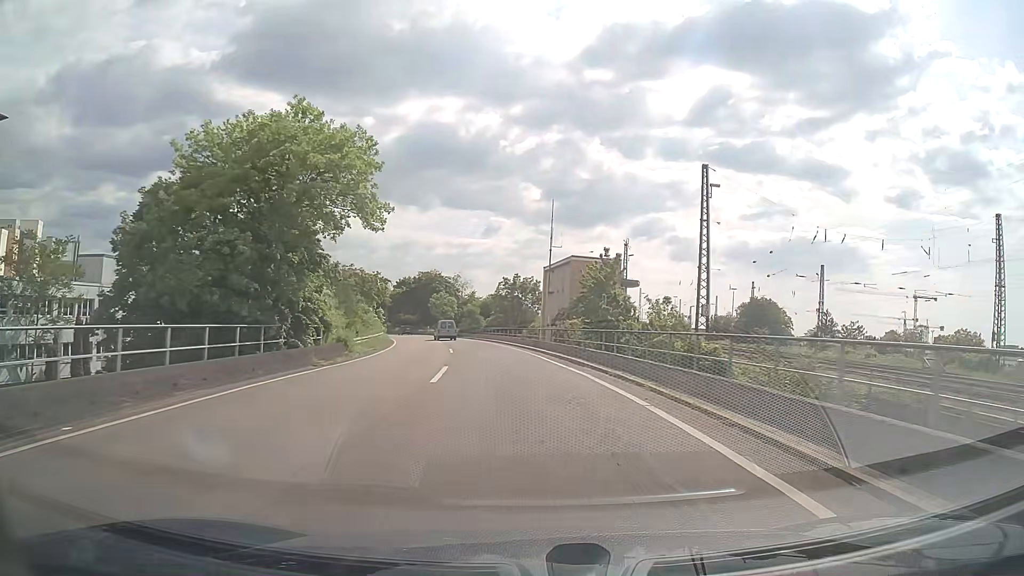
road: trunk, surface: asphalt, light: Day
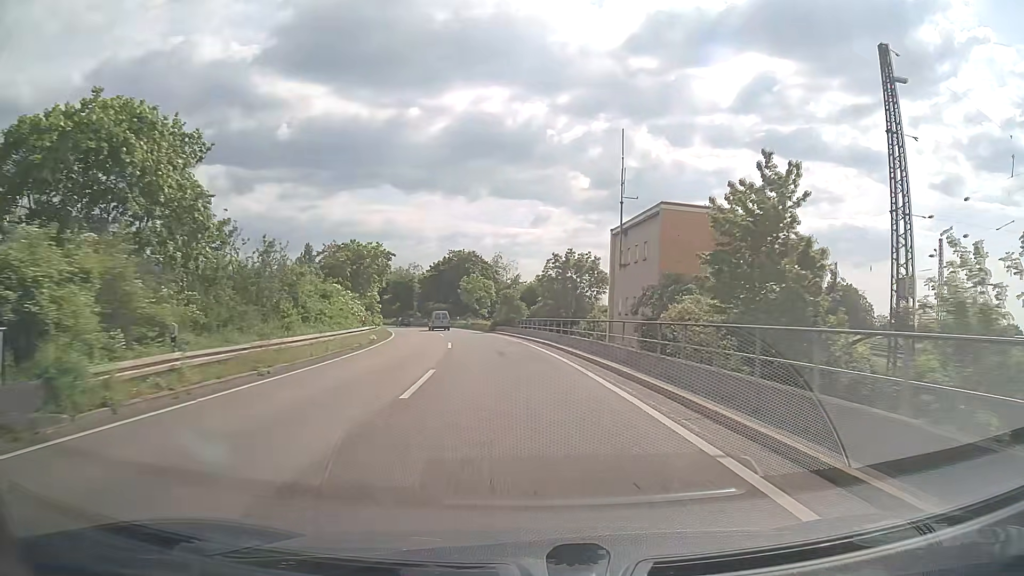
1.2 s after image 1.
(-0.7, +22.0) m; -4°
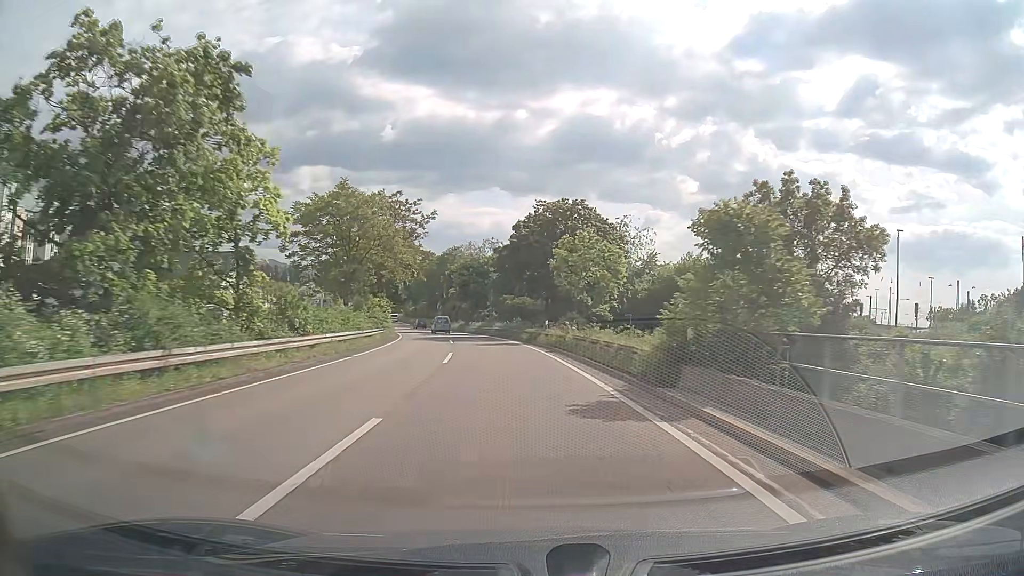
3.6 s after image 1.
(-3.7, +44.4) m; -9°
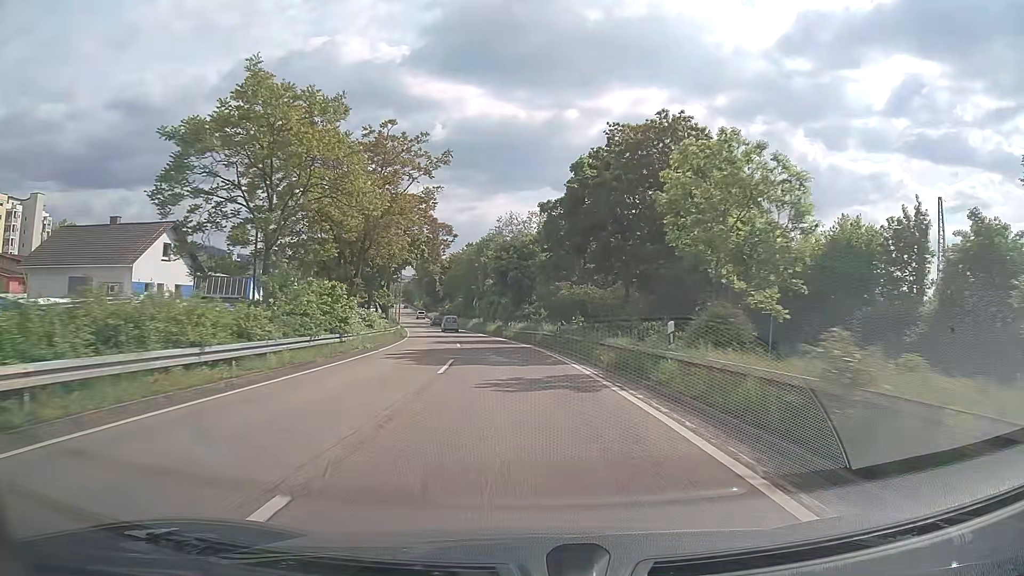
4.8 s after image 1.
(-0.8, +22.2) m; -4°
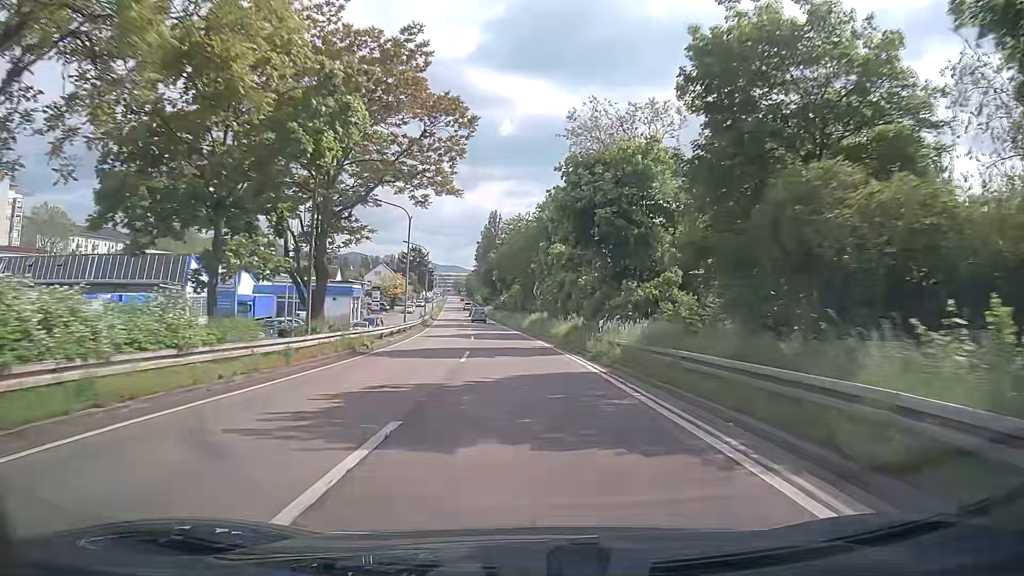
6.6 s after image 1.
(-1.8, +32.3) m; -6°
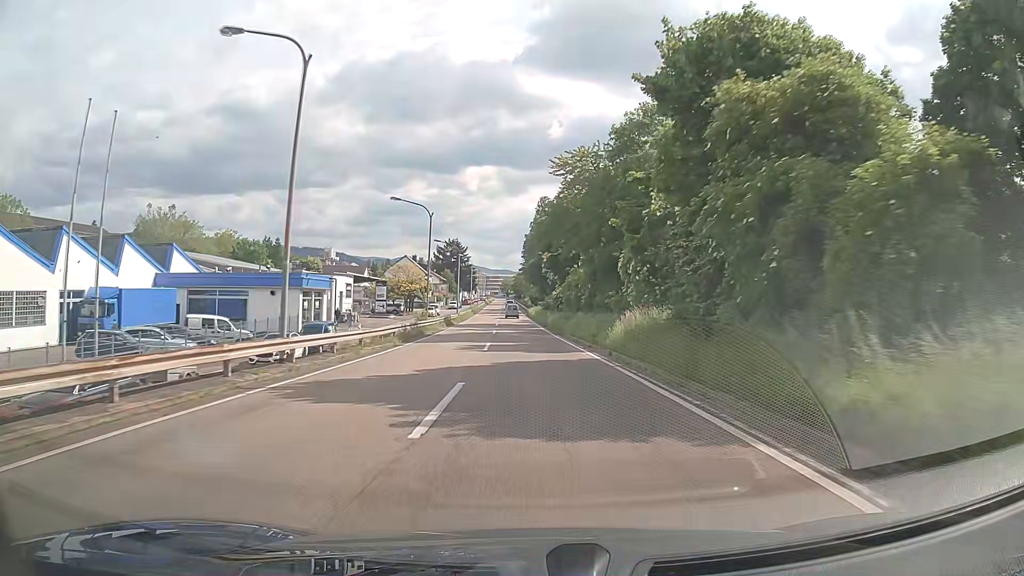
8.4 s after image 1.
(-1.5, +31.4) m; -5°
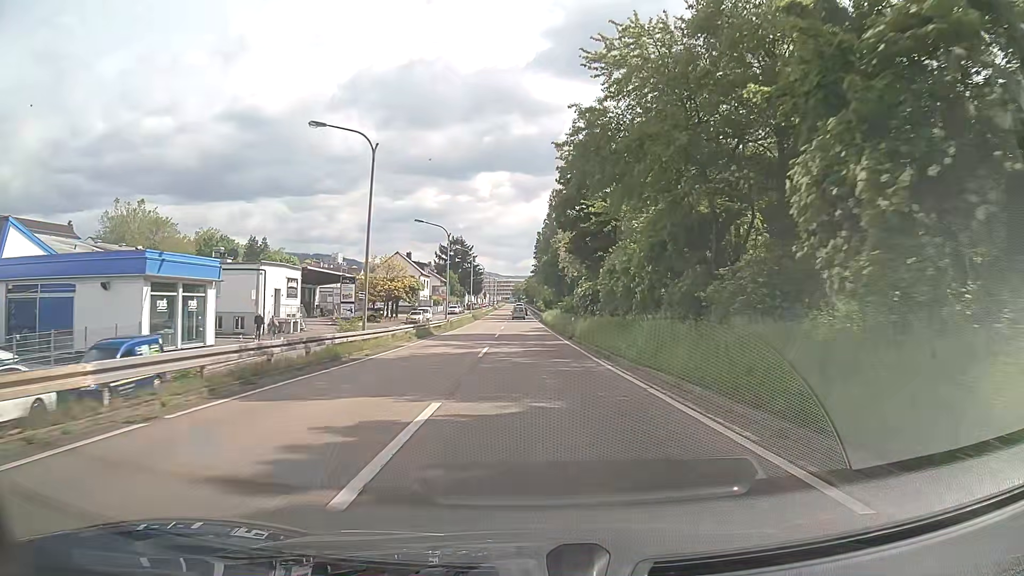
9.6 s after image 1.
(-0.1, +20.8) m; -1°
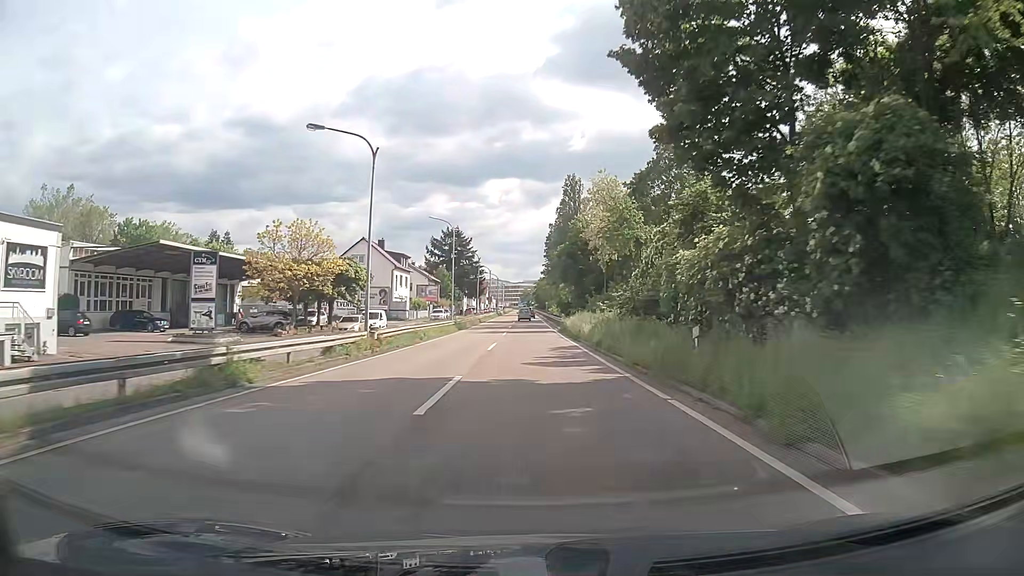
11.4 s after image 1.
(-0.4, +31.4) m; -1°
(0, +10) (0, +20) (0, +30) (0, +40) (0, +50) (0, +60) (0, +70) (0, +80) (0, +90) (0, +100) m
